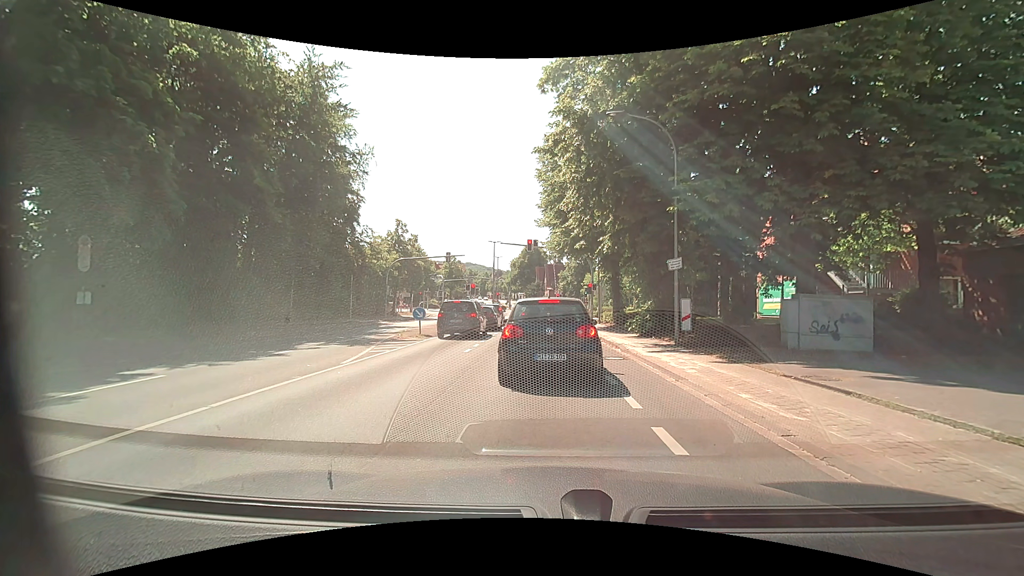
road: tertiary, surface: asphalt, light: Day
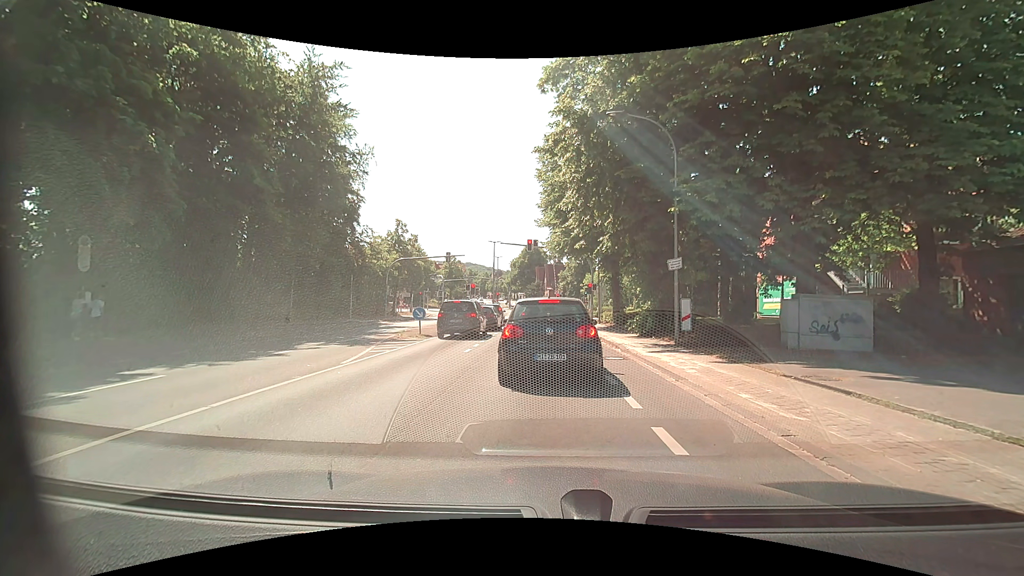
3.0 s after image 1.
(0.0, 0.0) m; 0°
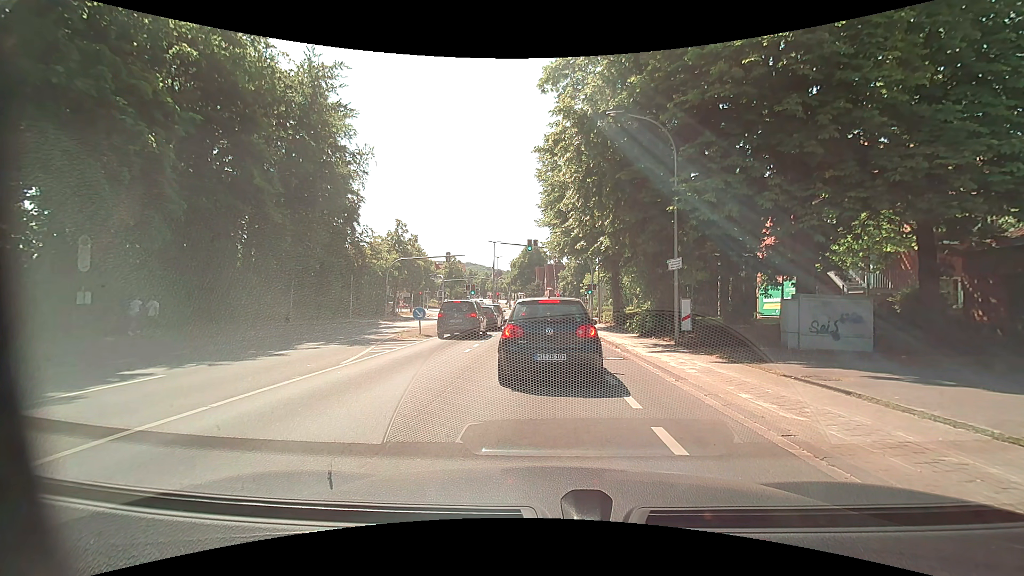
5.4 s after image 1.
(0.0, 0.0) m; 0°
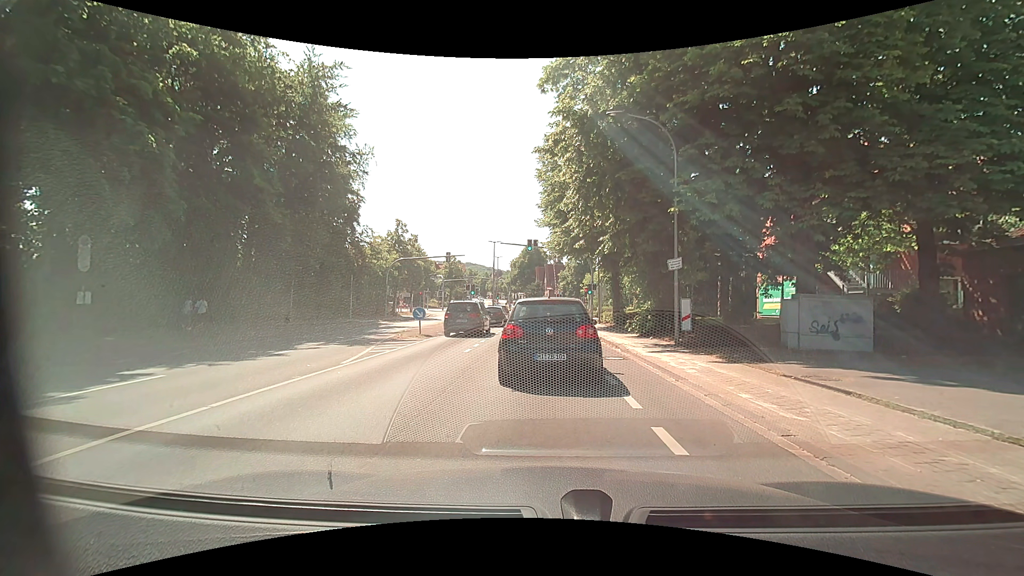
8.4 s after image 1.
(0.0, 0.0) m; 0°
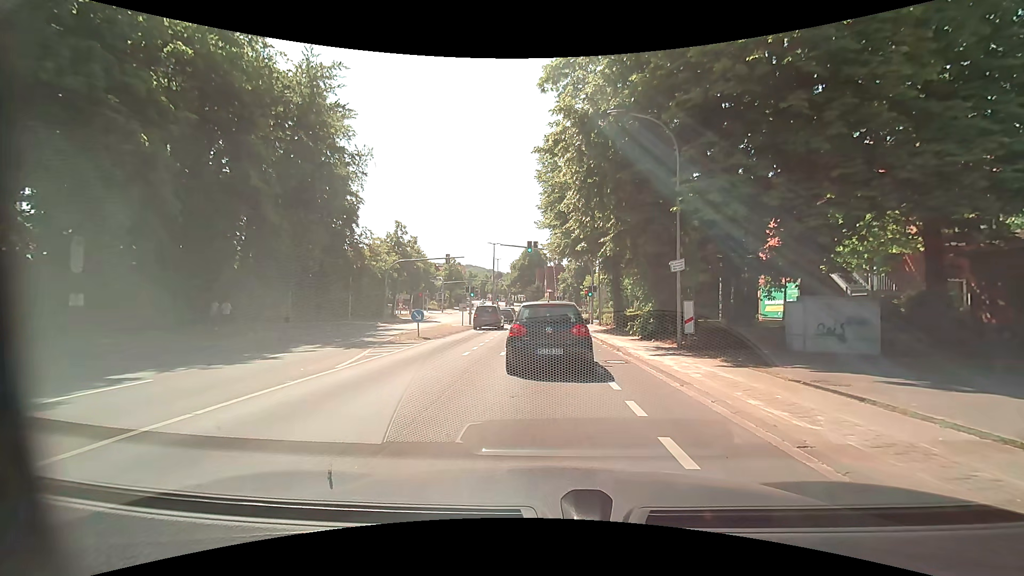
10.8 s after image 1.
(0.0, +0.3) m; 0°
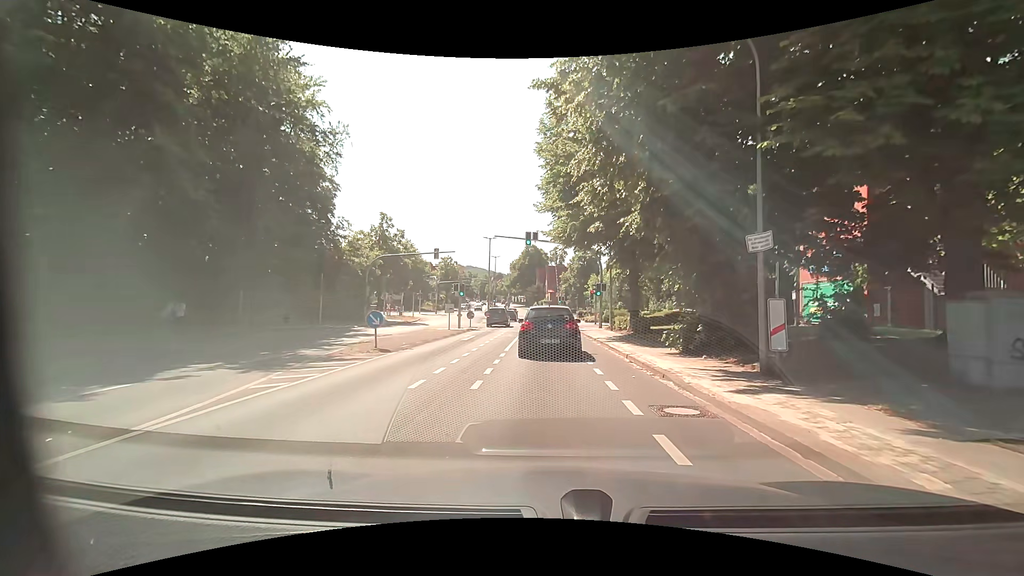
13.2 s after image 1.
(-0.1, +6.2) m; 0°
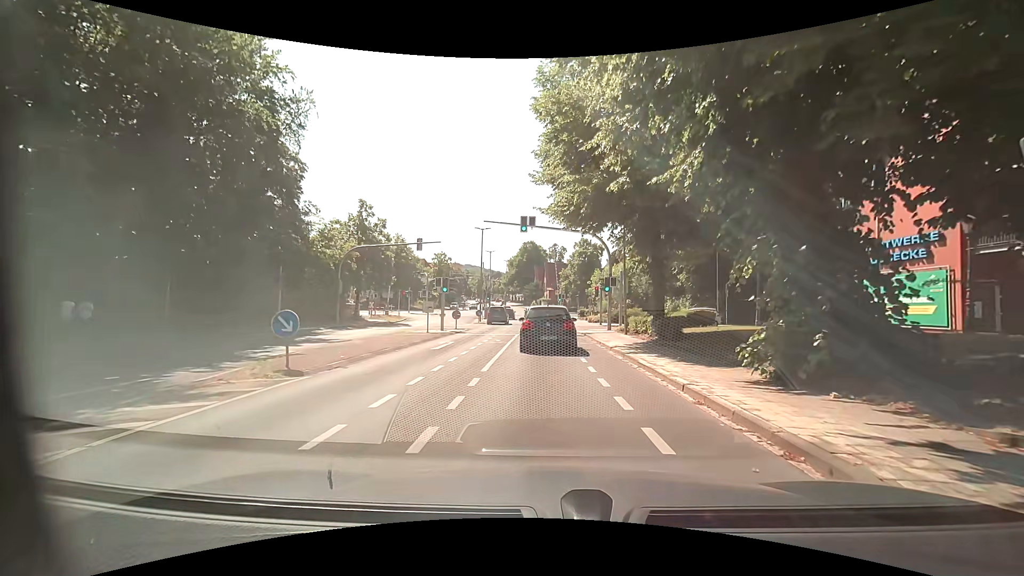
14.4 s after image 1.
(-0.1, +5.9) m; 0°
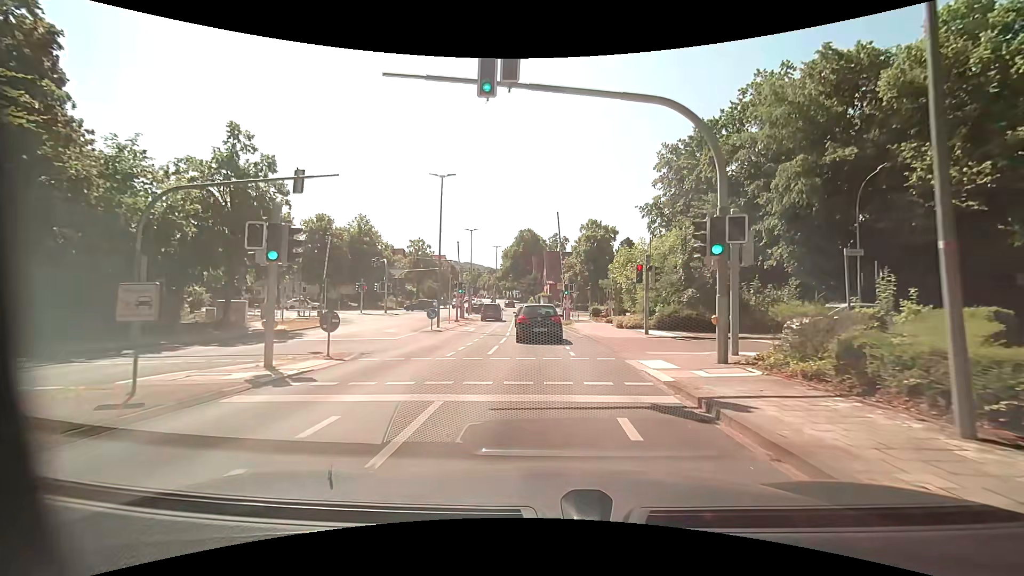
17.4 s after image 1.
(-0.3, +20.0) m; -1°
(0, +10) (0, +20) (0, +30) (0, +40) (-1, +50) (-1, +60) (-2, +70) (-3, +80) (-5, +90) (-6, +100) m
